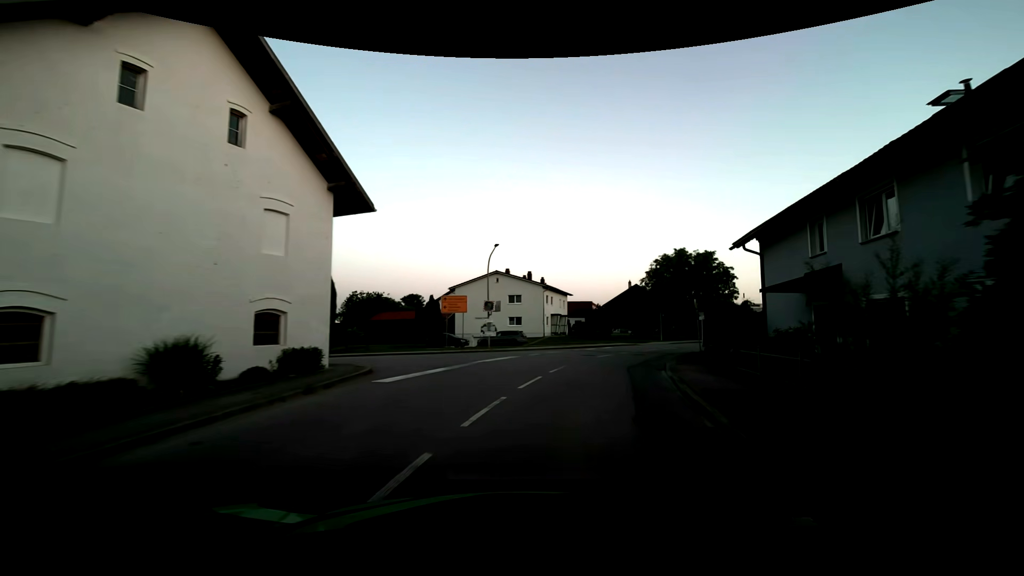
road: secondary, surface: asphalt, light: Dusk
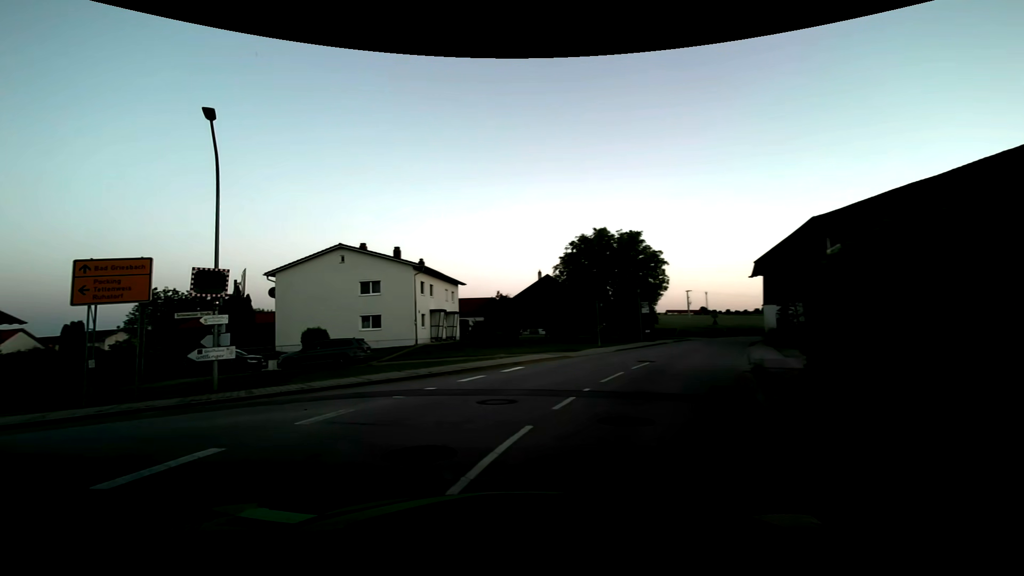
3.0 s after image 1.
(+3.5, +19.9) m; +11°
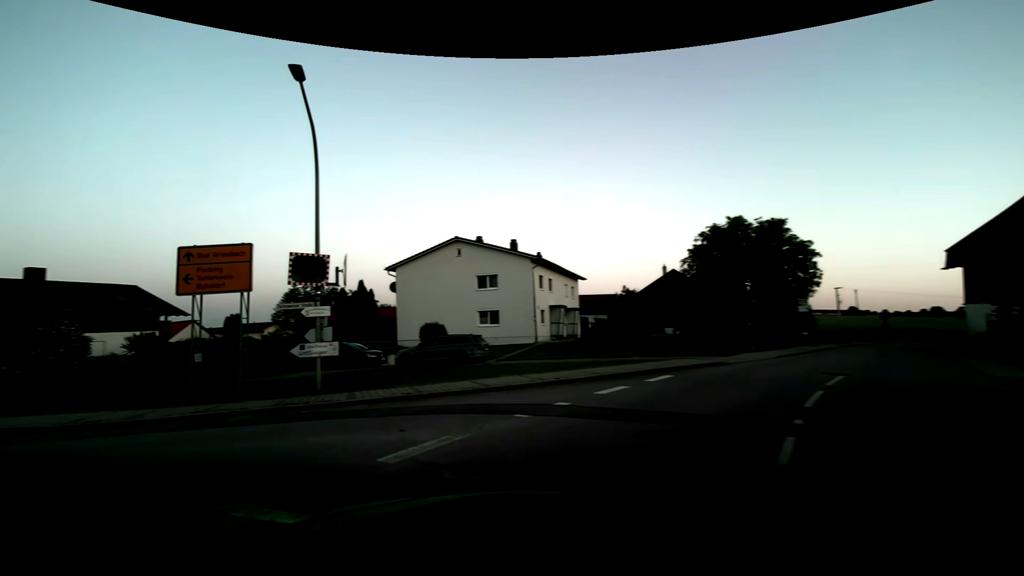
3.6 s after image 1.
(-0.3, +3.0) m; -12°
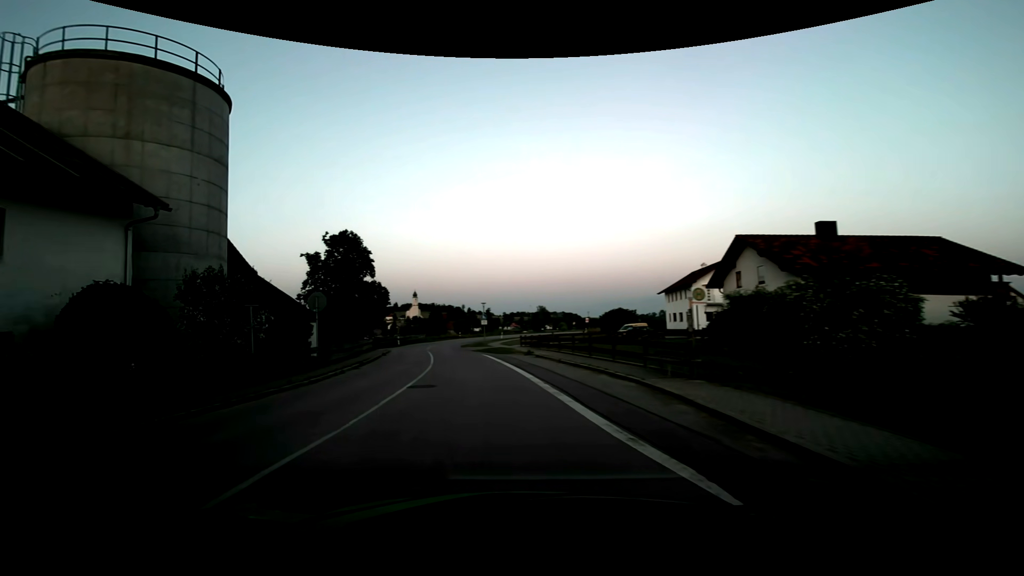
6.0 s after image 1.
(-8.1, +8.6) m; -75°
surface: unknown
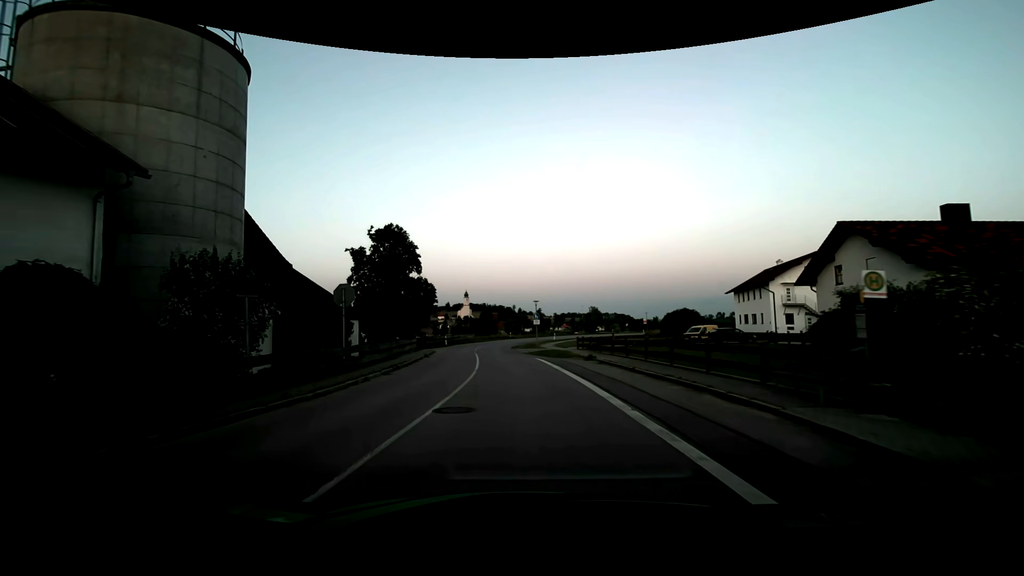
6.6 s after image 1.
(-0.3, +4.1) m; -6°
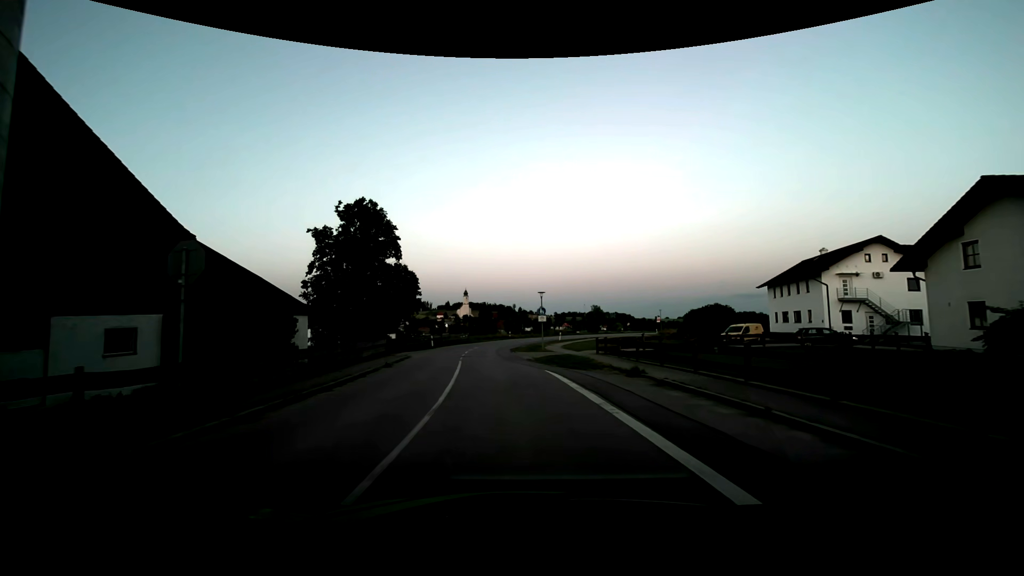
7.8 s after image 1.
(+0.1, +9.6) m; +1°
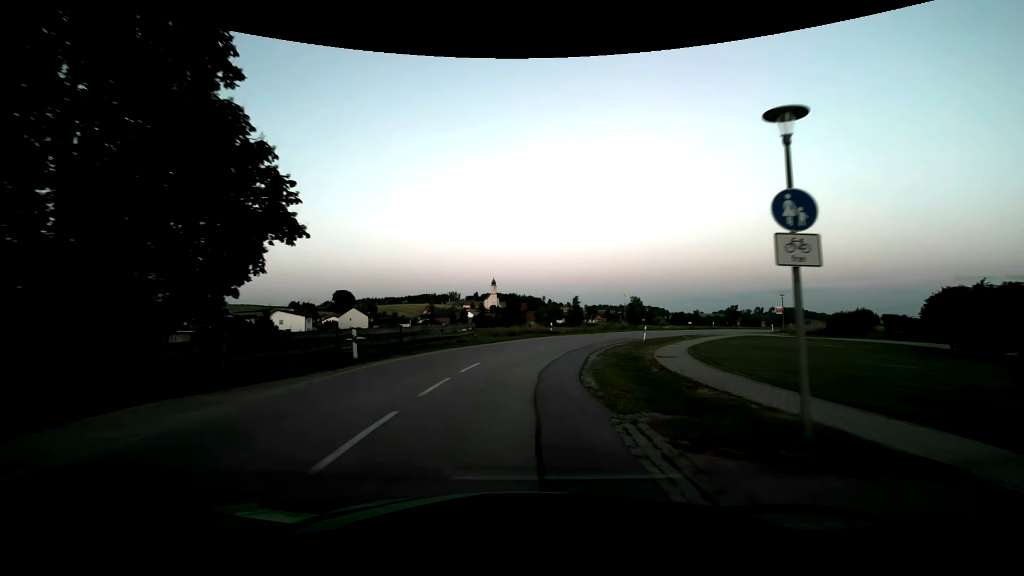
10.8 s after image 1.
(-1.9, +30.5) m; -5°
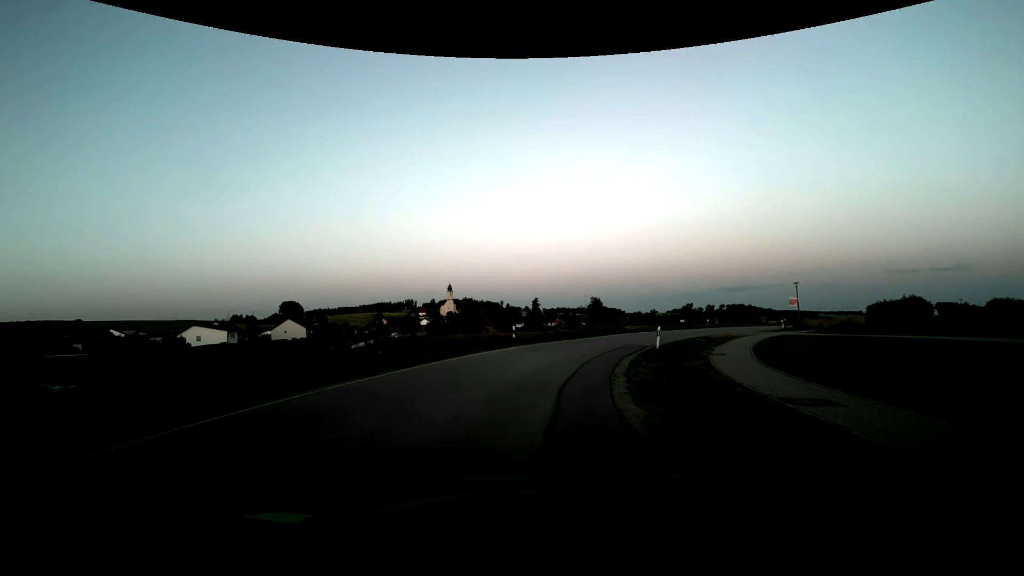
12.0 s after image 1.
(+0.6, +13.5) m; +5°
(+1, +10) (+3, +20) (+6, +29) (+11, +38) (+18, +45) (+24, +53) (+31, +60) (+39, +66) (+47, +73) (+55, +78) m
